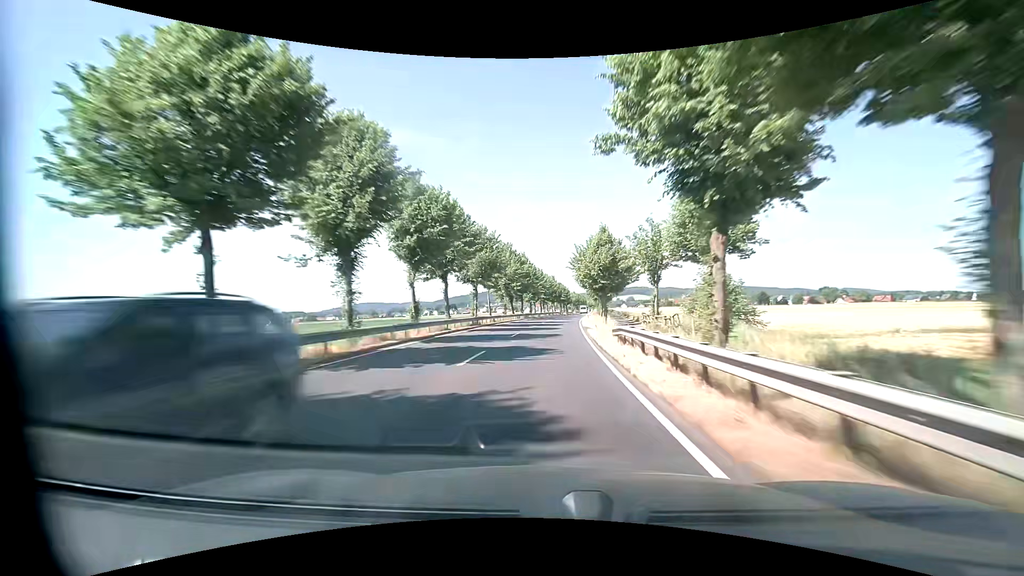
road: primary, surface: asphalt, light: Day
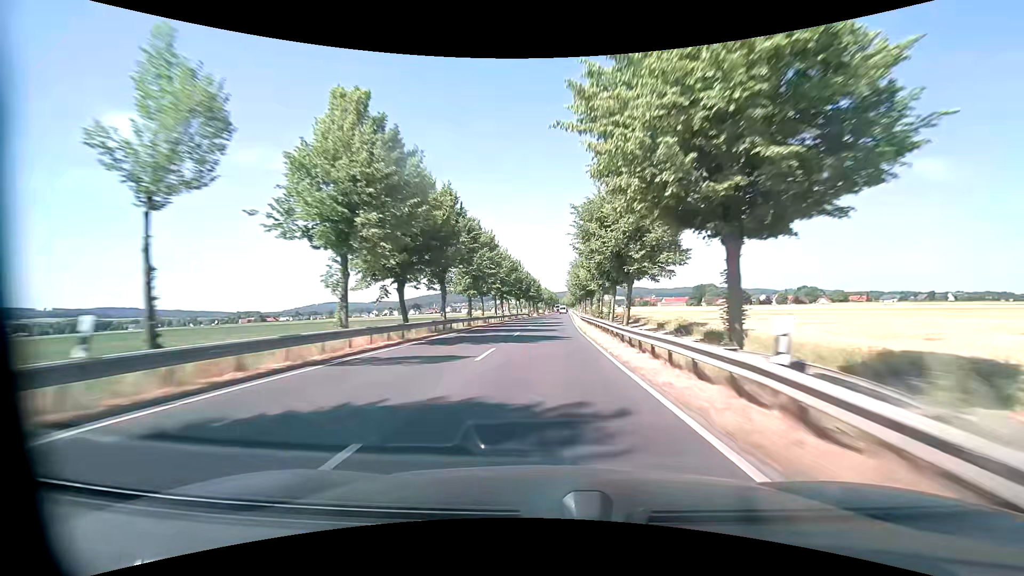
(+1.7, +46.6) m; +4°
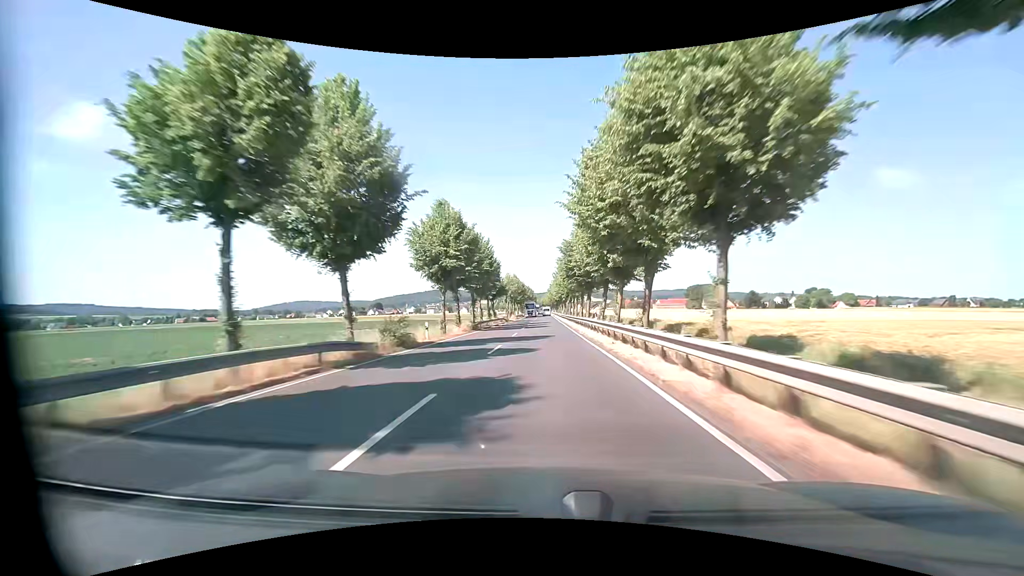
(+1.9, +80.4) m; +2°
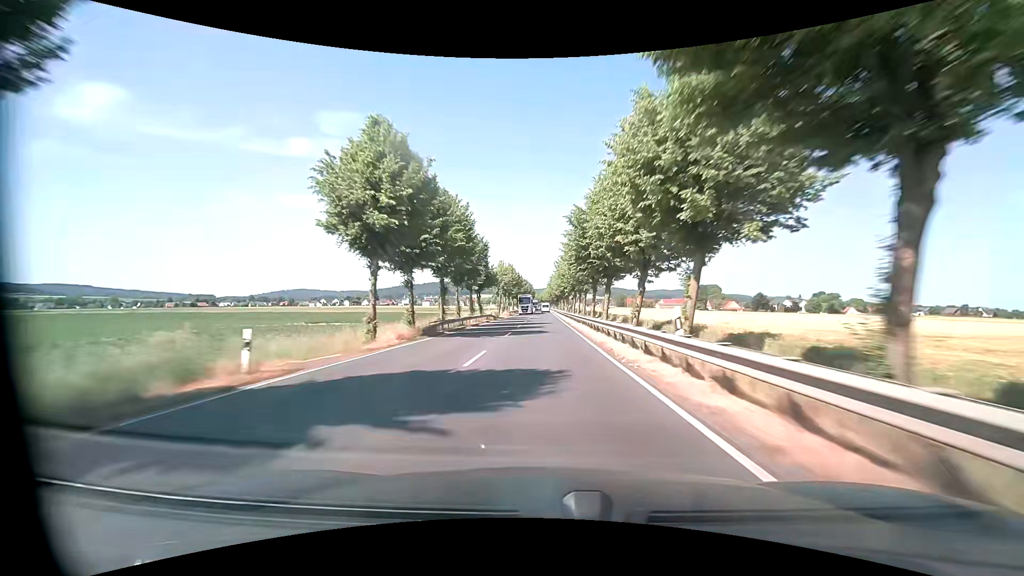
(0.0, +16.3) m; 0°
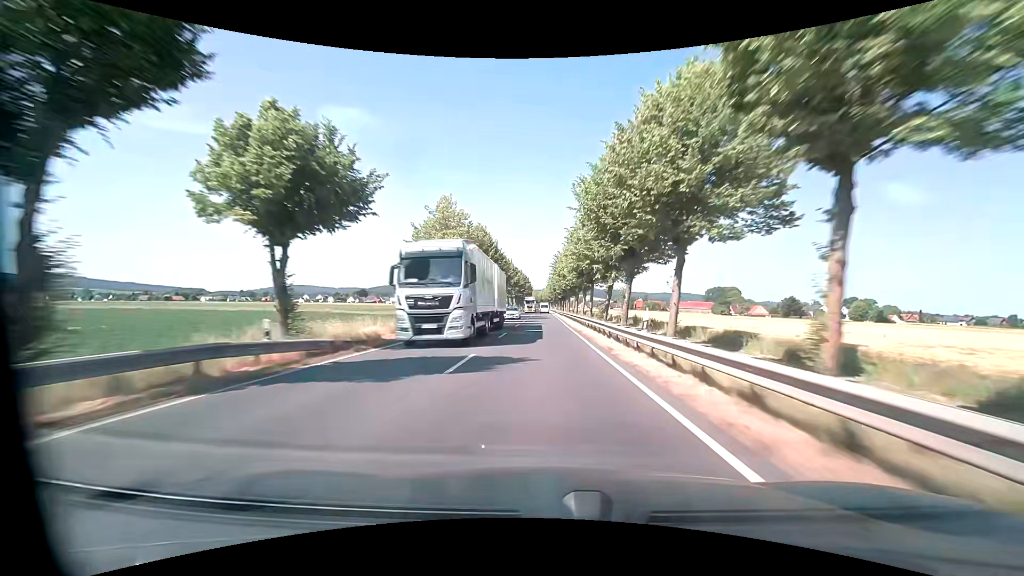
(+0.4, +49.2) m; +1°
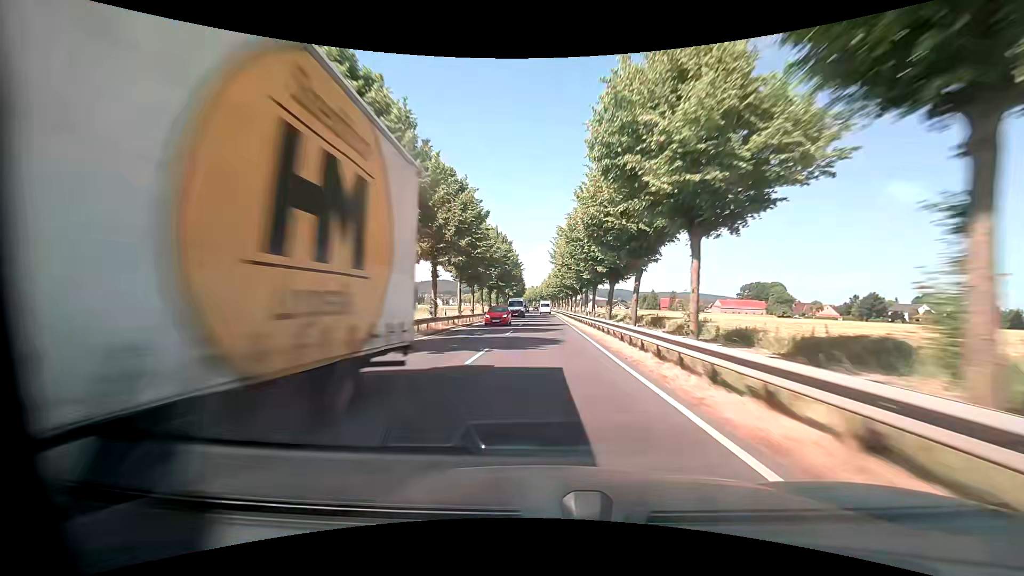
(-0.4, +82.6) m; 0°
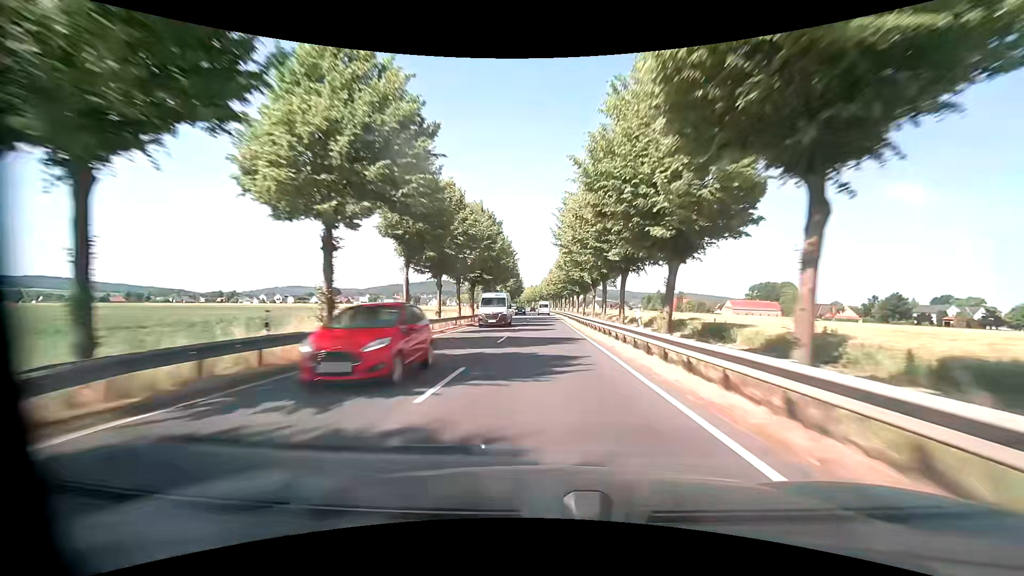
(0.0, +16.6) m; 0°
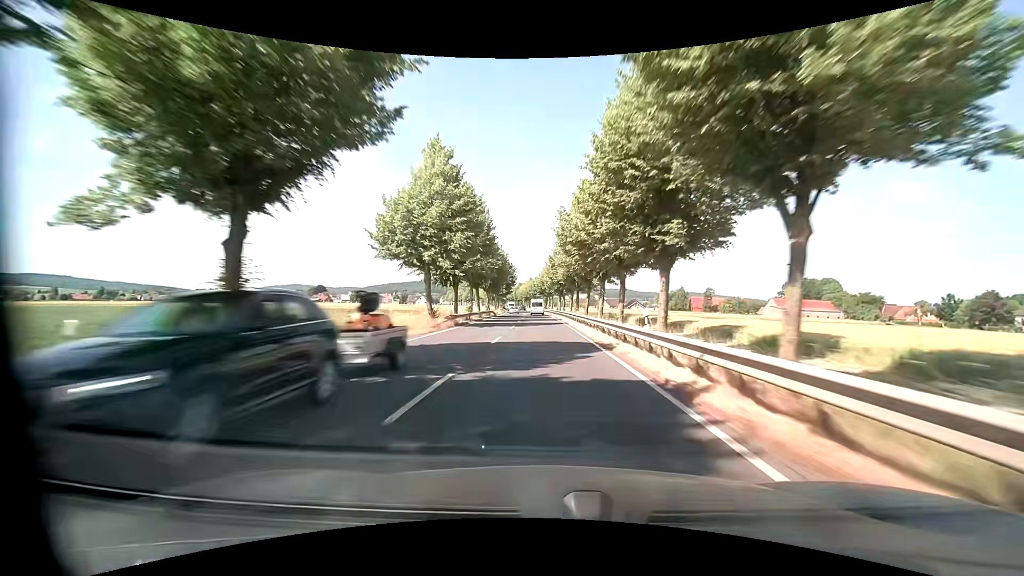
(-0.5, +48.9) m; -1°
(0, +10) (0, +20) (0, +30) (0, +40) (0, +50) (-1, +60) (-1, +70) (-1, +80) (-2, +90) (-2, +100) m
